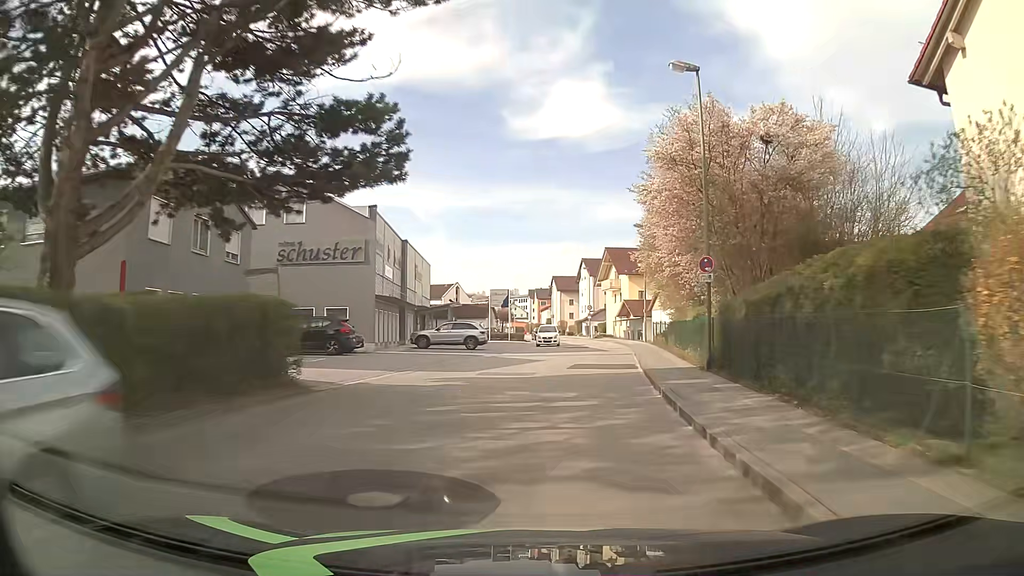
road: unclassified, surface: asphalt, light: Day
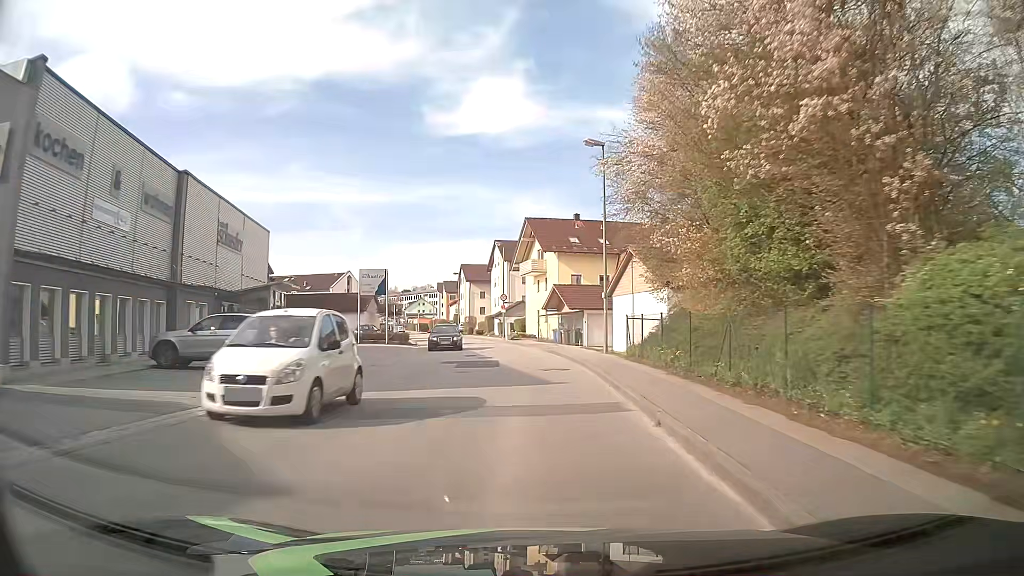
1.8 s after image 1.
(+1.8, +21.3) m; +8°
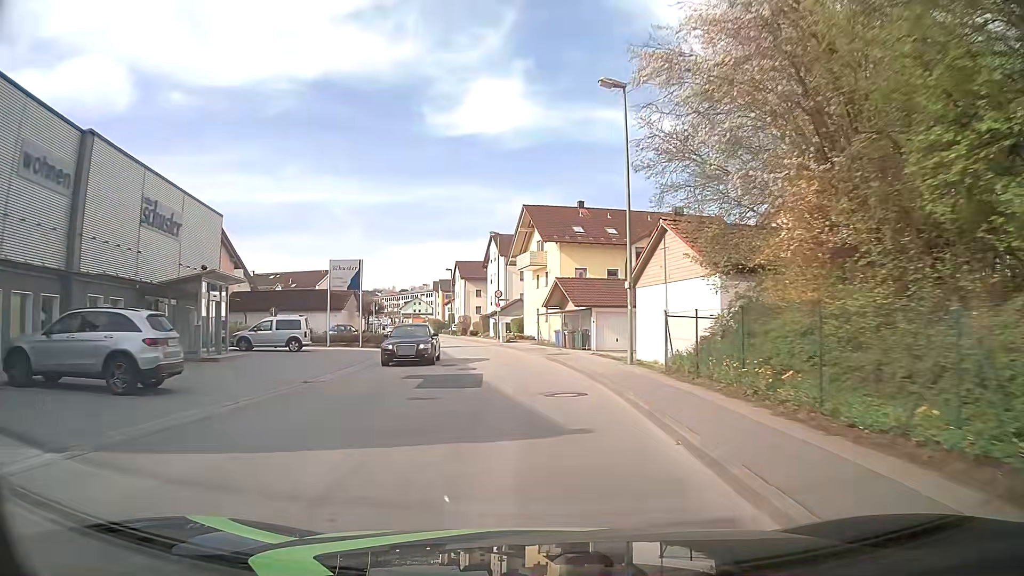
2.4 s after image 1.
(0.0, +6.8) m; 0°
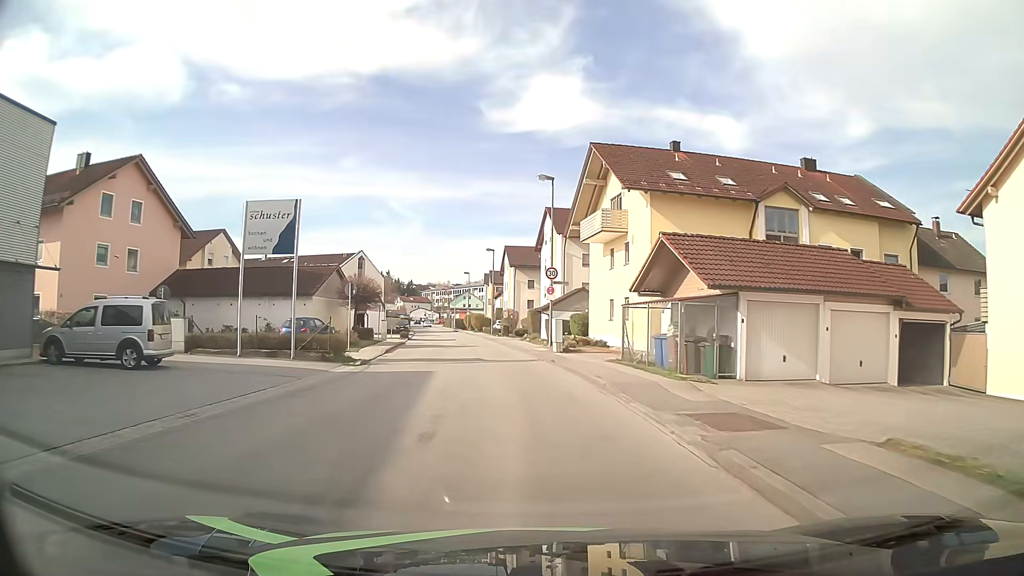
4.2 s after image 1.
(-0.5, +18.7) m; -4°
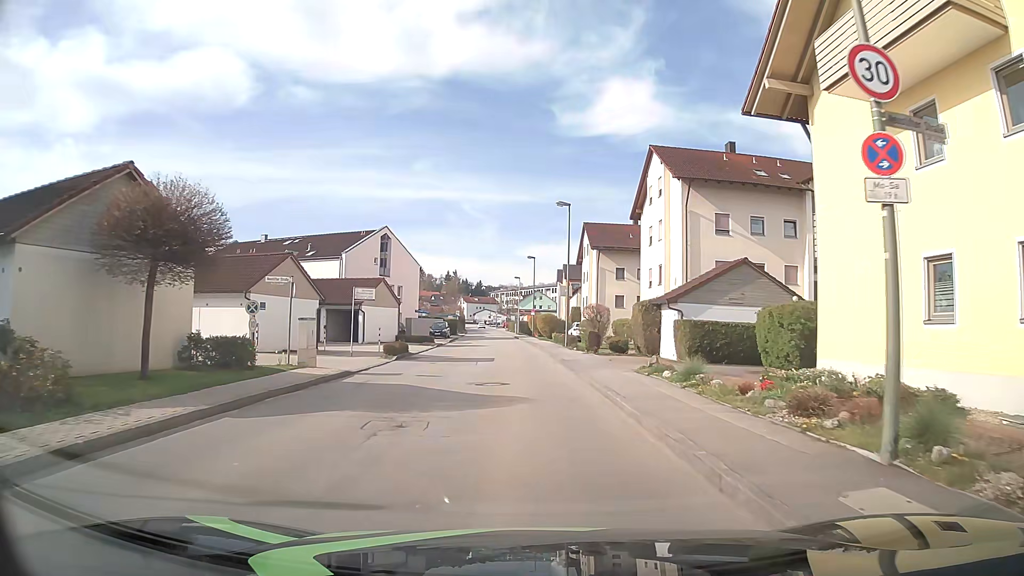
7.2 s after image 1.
(-1.5, +26.0) m; -6°
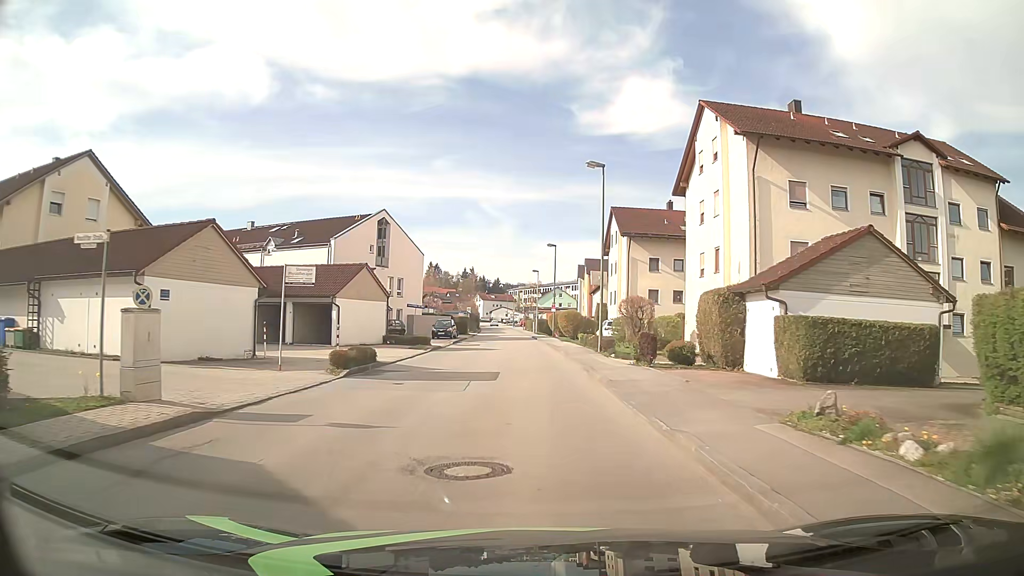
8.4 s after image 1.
(-0.3, +9.3) m; -3°
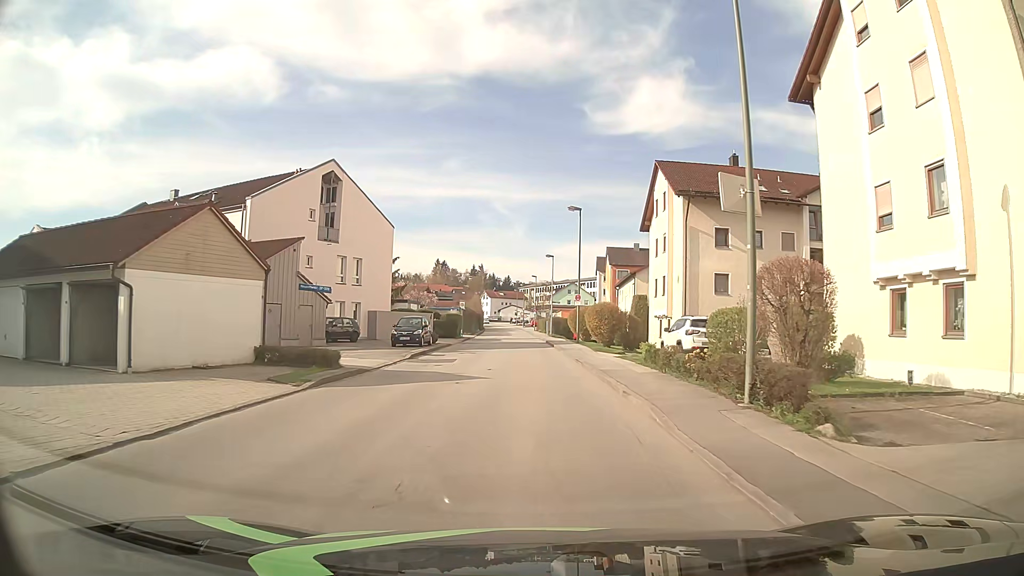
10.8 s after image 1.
(+0.1, +18.9) m; 0°
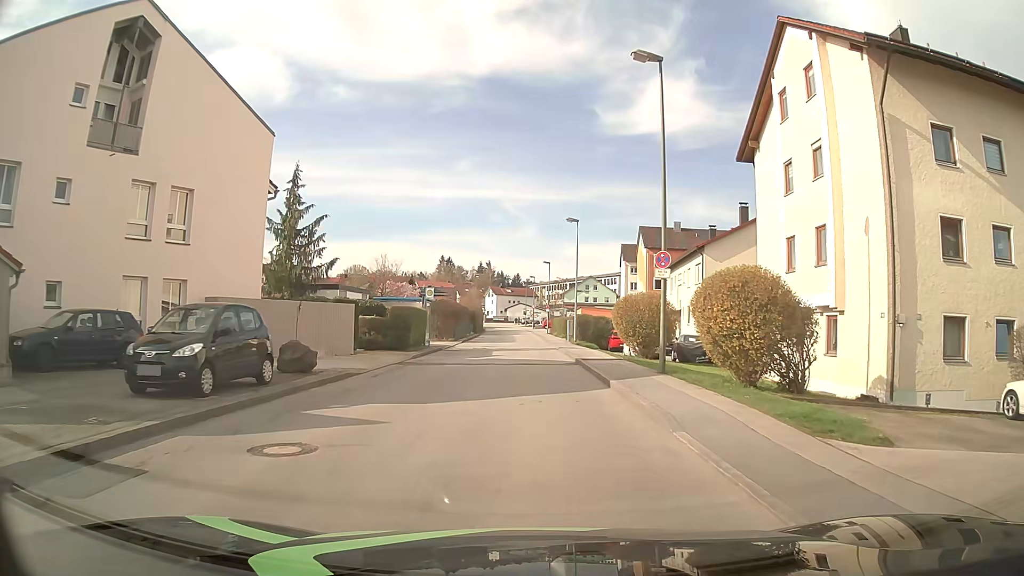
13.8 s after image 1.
(-0.5, +23.9) m; -1°
(0, +10) (0, +20) (0, +30) (0, +40) (-1, +50) (-1, +60) (-1, +70) (-2, +80) (-2, +90) (-3, +100) m
